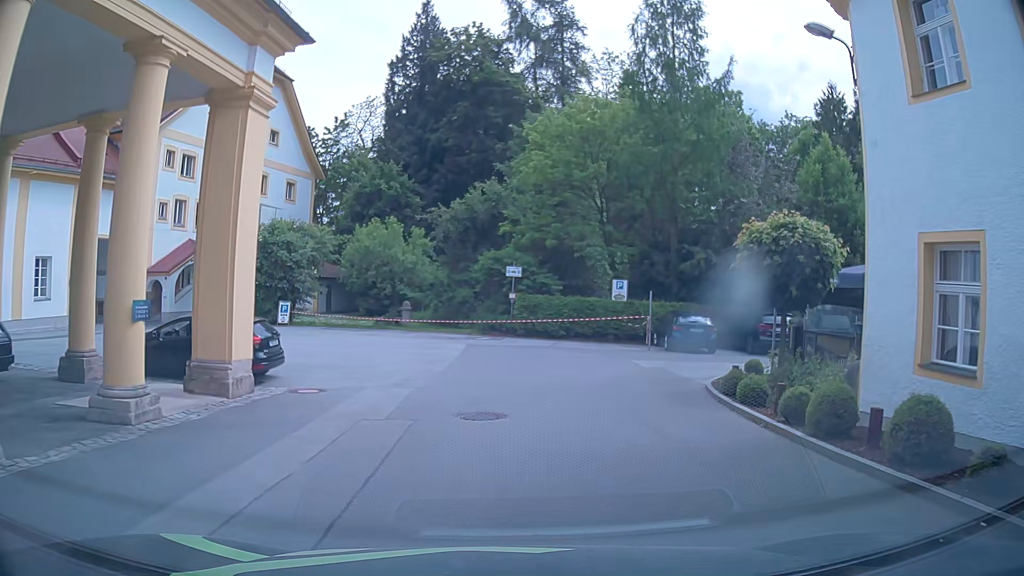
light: Day
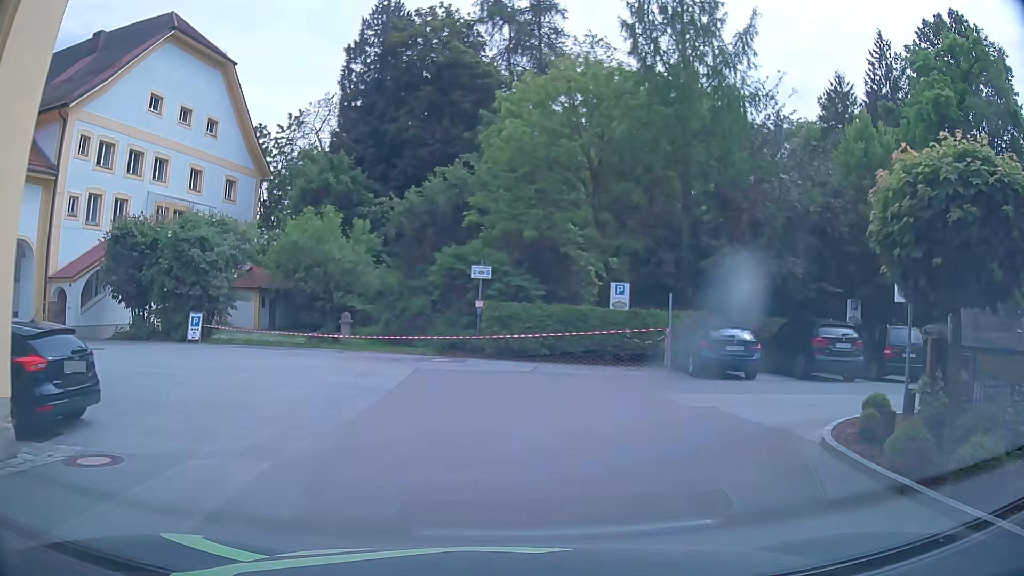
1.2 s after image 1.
(+0.2, +6.7) m; +2°
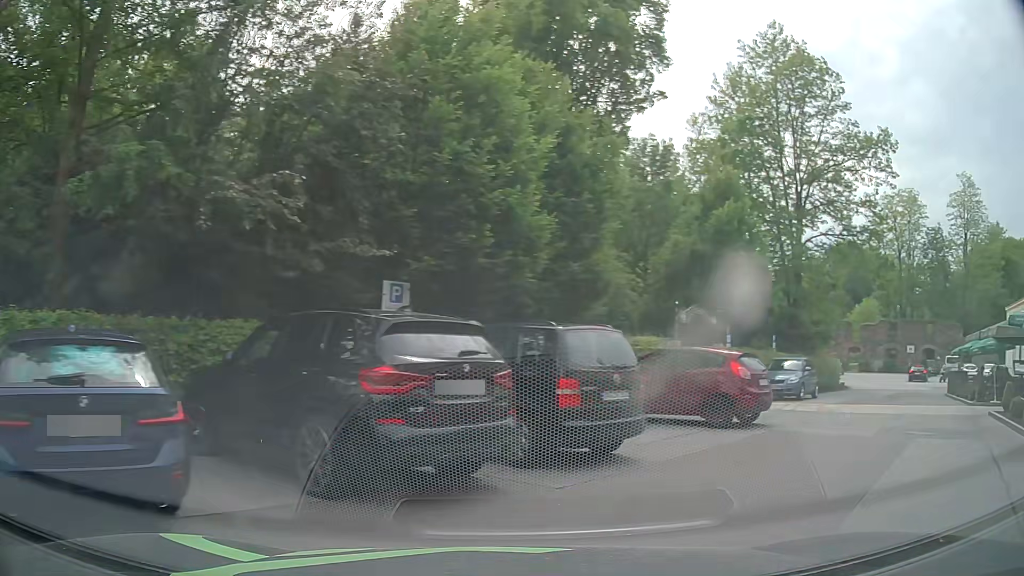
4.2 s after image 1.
(+3.7, +12.1) m; +50°
